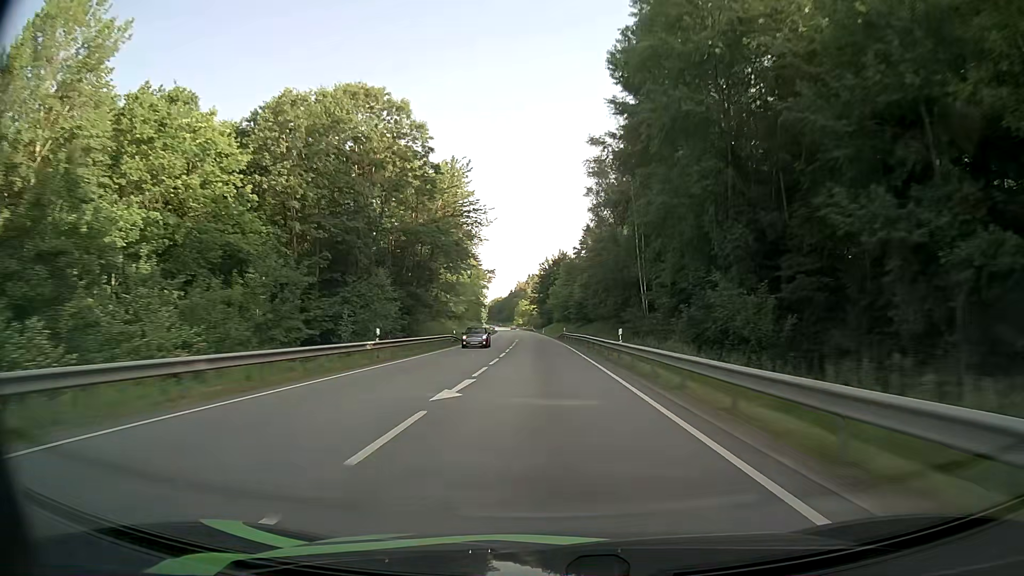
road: primary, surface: asphalt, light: Day
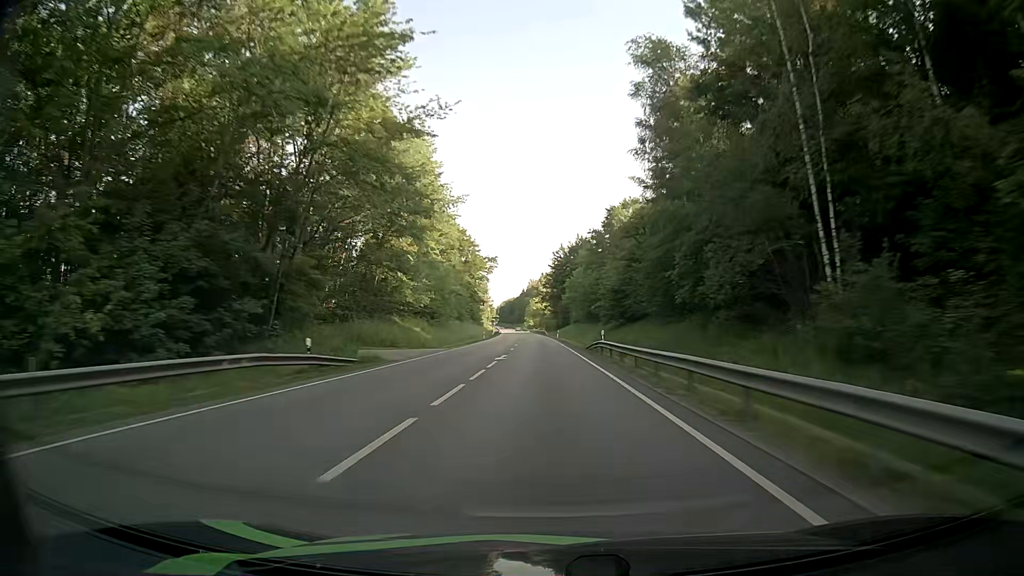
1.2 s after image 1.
(-0.3, +36.8) m; -1°
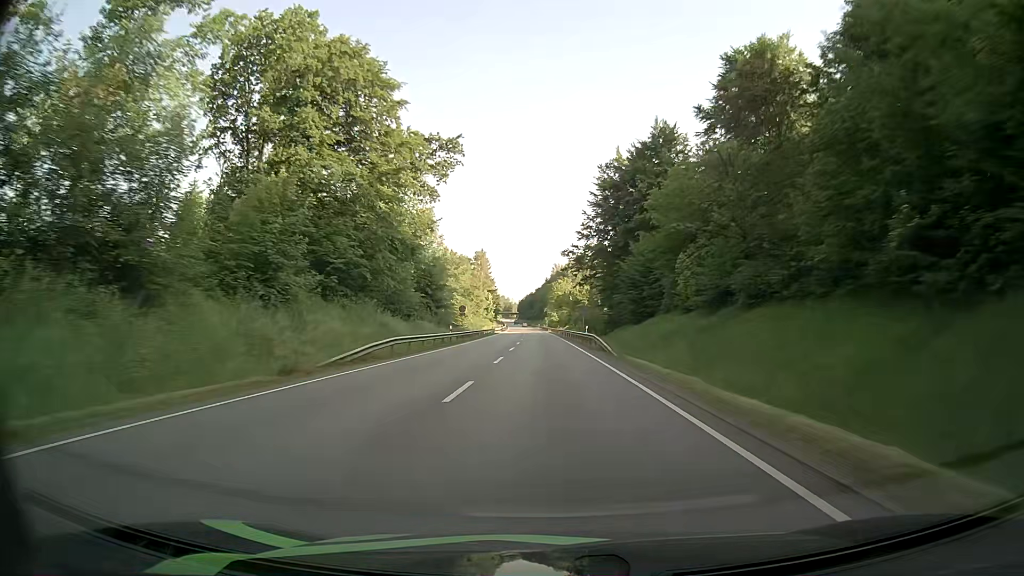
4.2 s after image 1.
(-1.3, +90.5) m; -2°
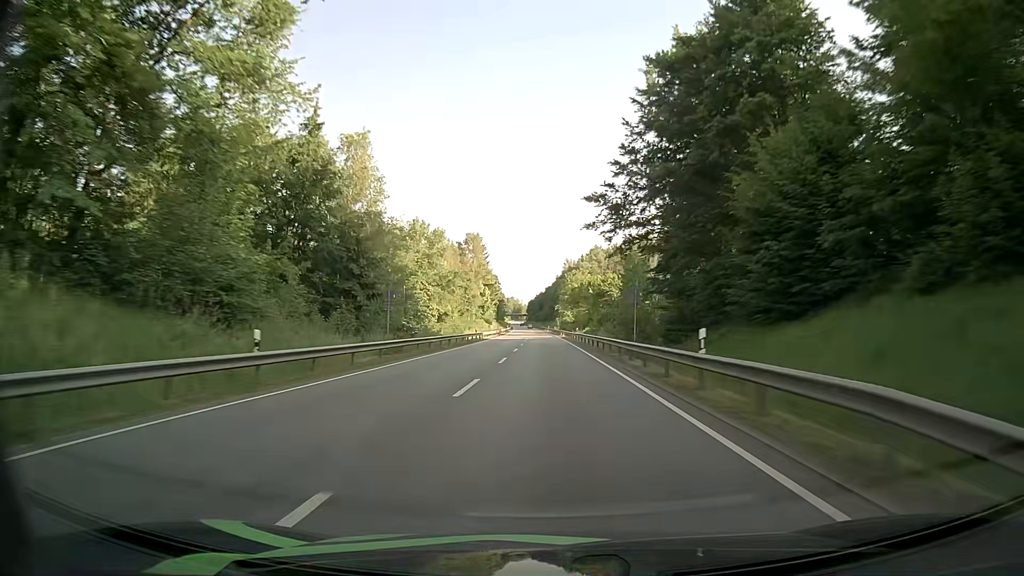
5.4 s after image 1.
(-0.2, +34.7) m; -1°
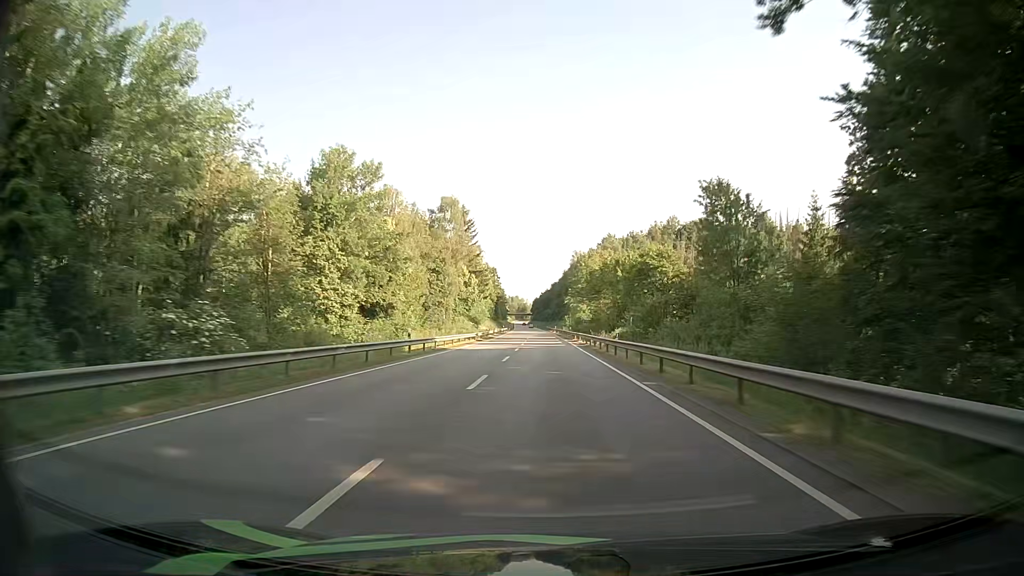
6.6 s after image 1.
(-0.1, +34.5) m; -1°
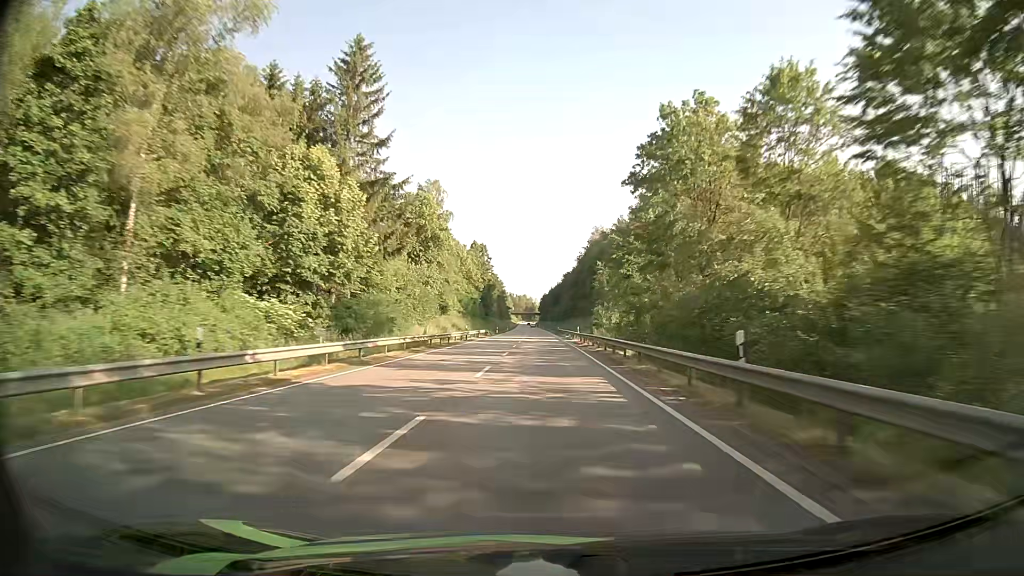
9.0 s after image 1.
(-0.1, +68.8) m; -1°
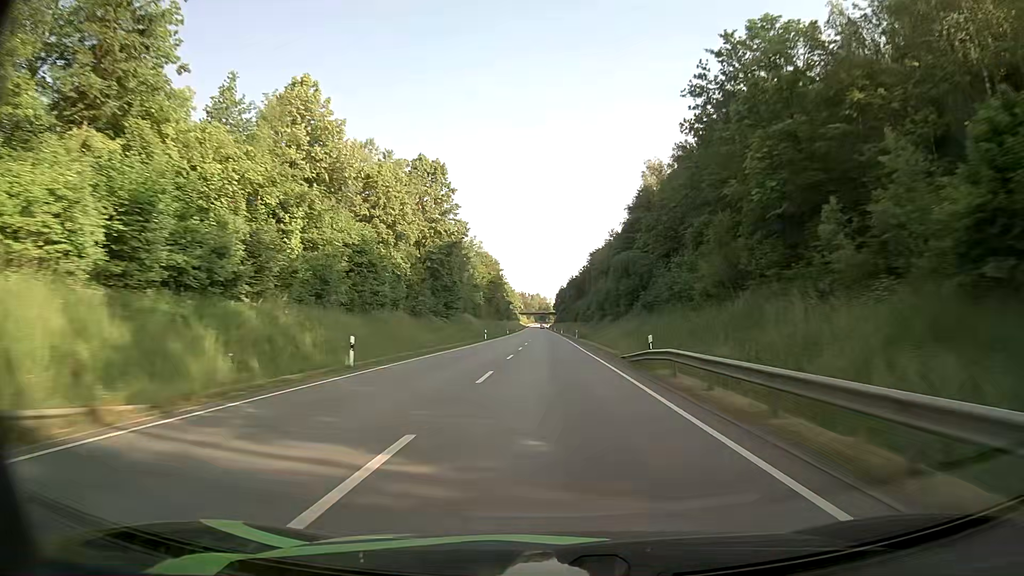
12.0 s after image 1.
(-1.2, +85.6) m; -1°
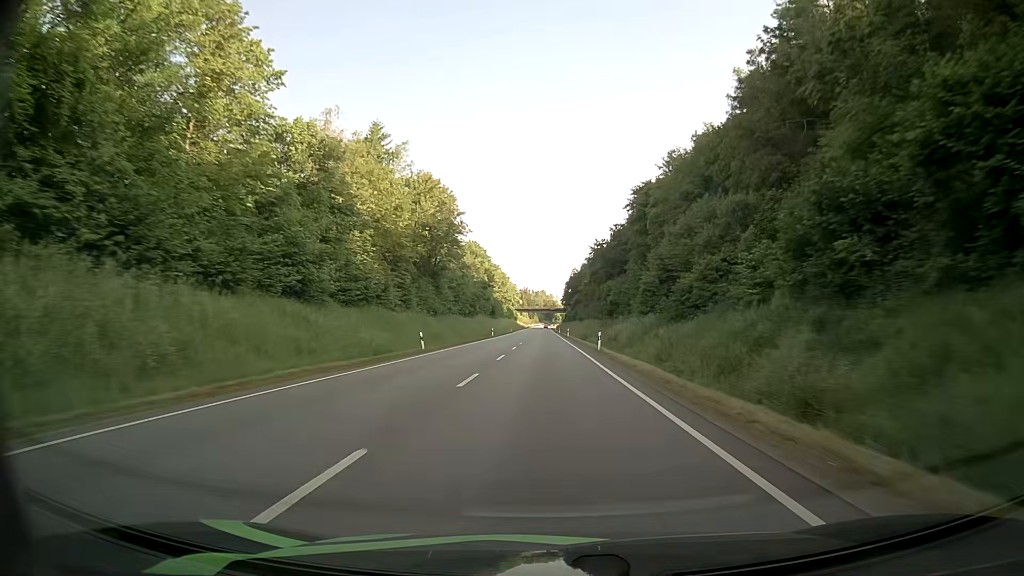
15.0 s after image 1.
(+0.1, +85.1) m; -1°
(0, +10) (0, +20) (0, +30) (0, +40) (0, +50) (0, +60) (0, +70) (0, +80) (0, +90) (0, +100) m
